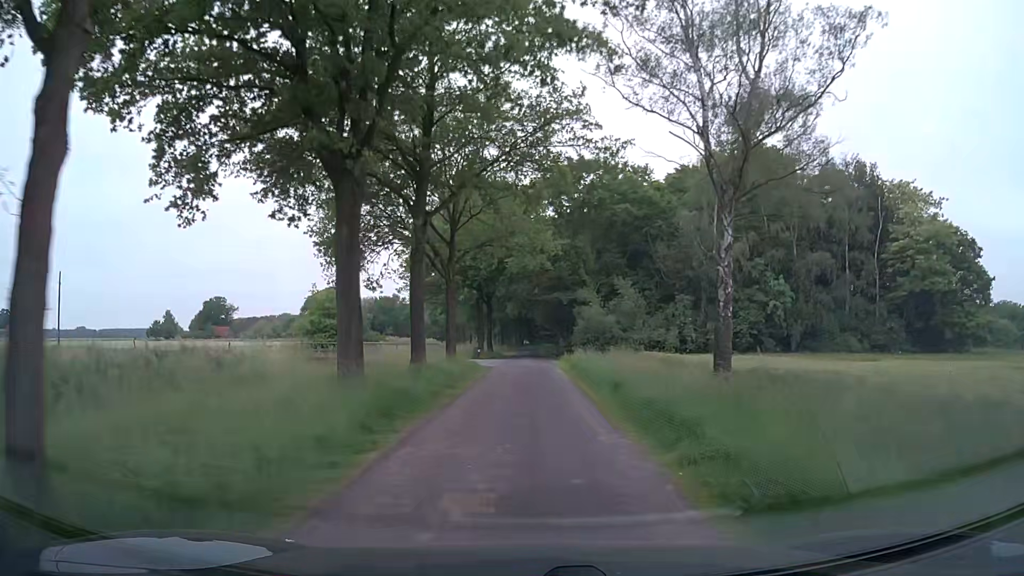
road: unclassified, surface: asphalt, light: Day
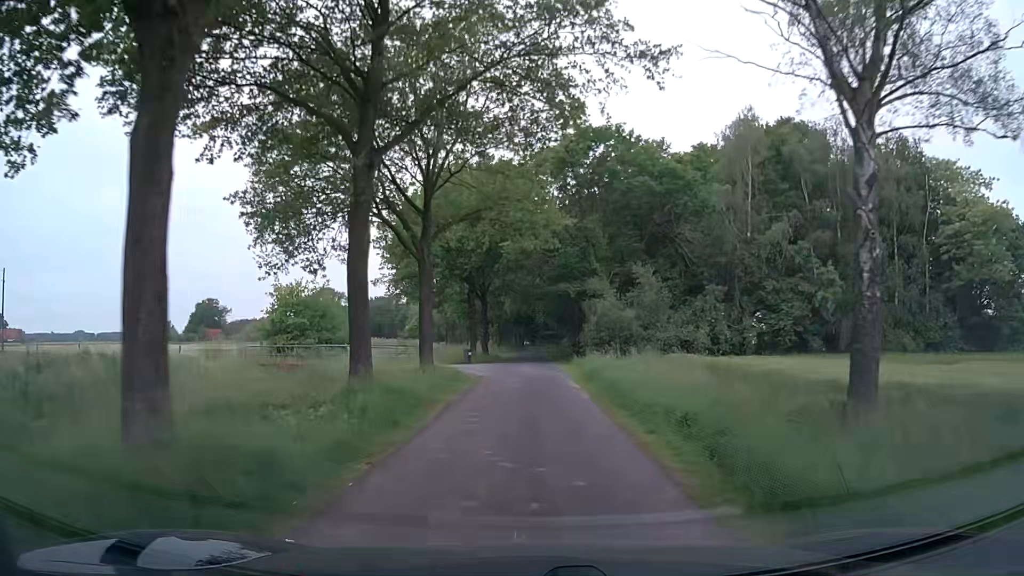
(0.0, +8.0) m; 0°
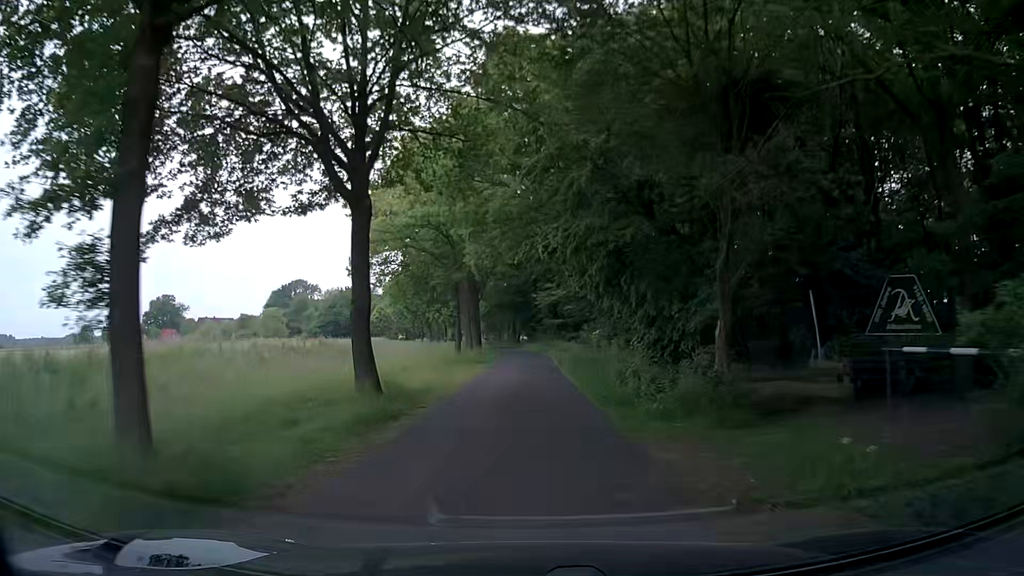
(+0.2, +39.5) m; 0°
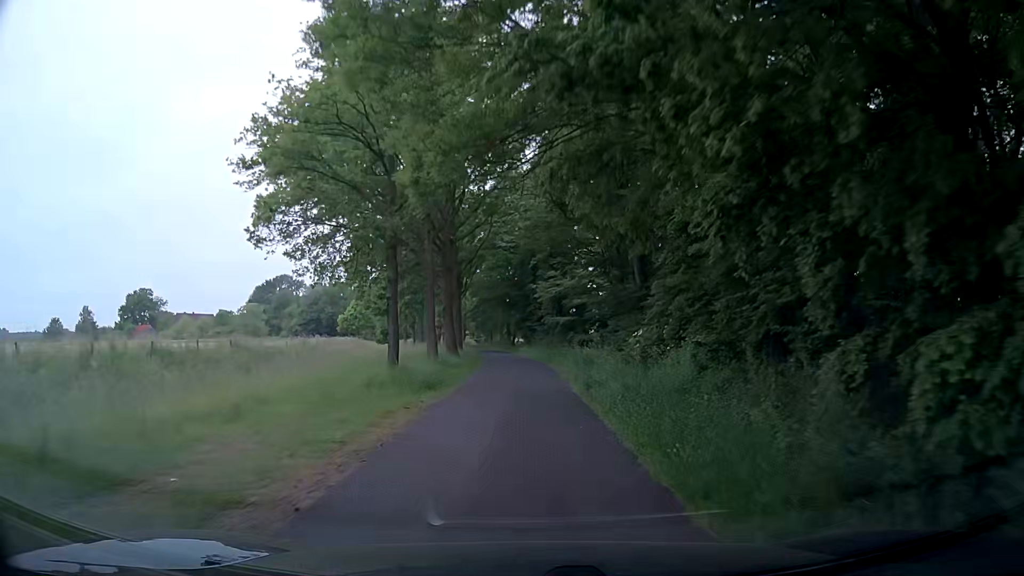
(+0.1, +16.1) m; +1°
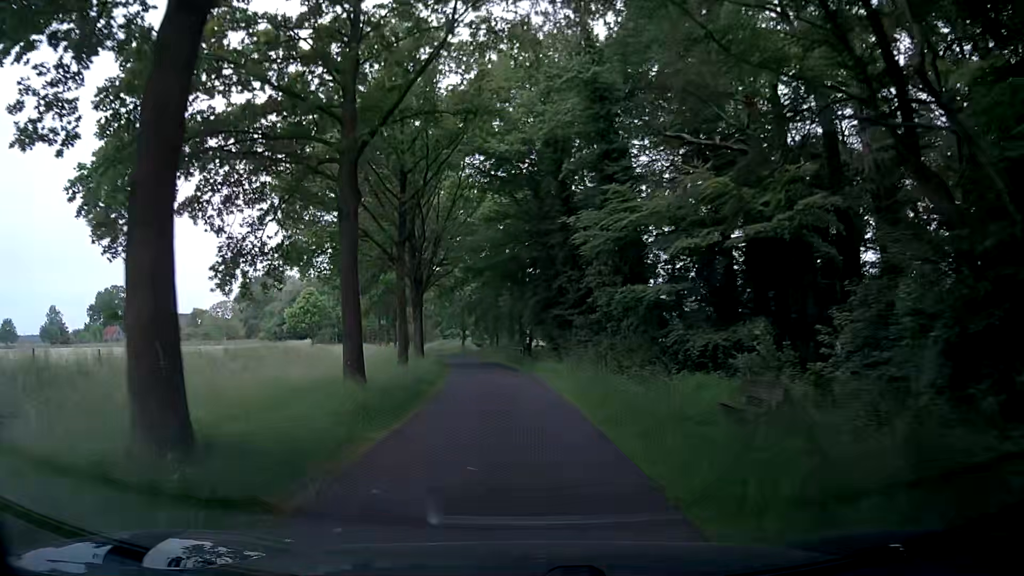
(-0.5, +32.4) m; -2°
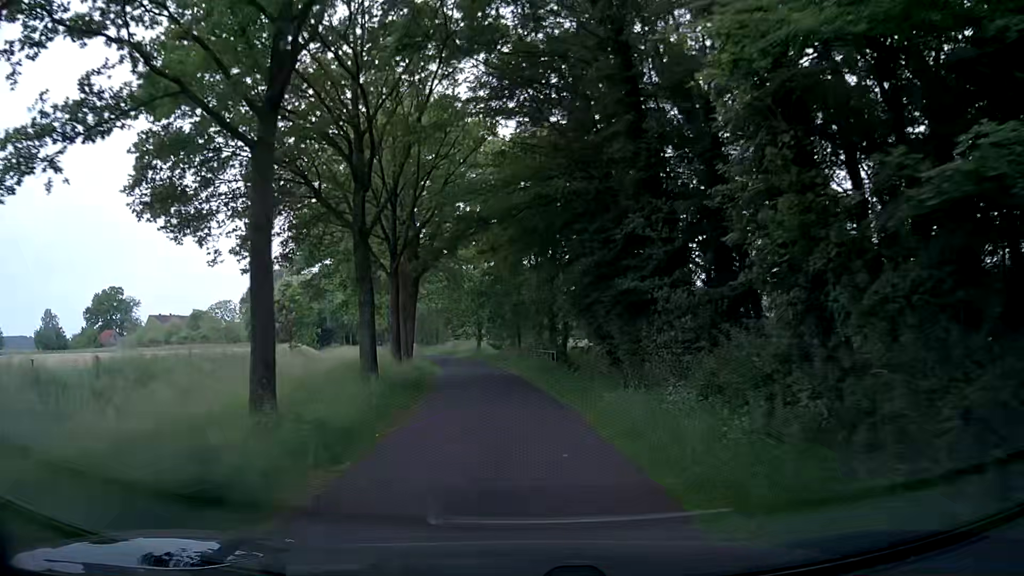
(-0.2, +15.6) m; -1°
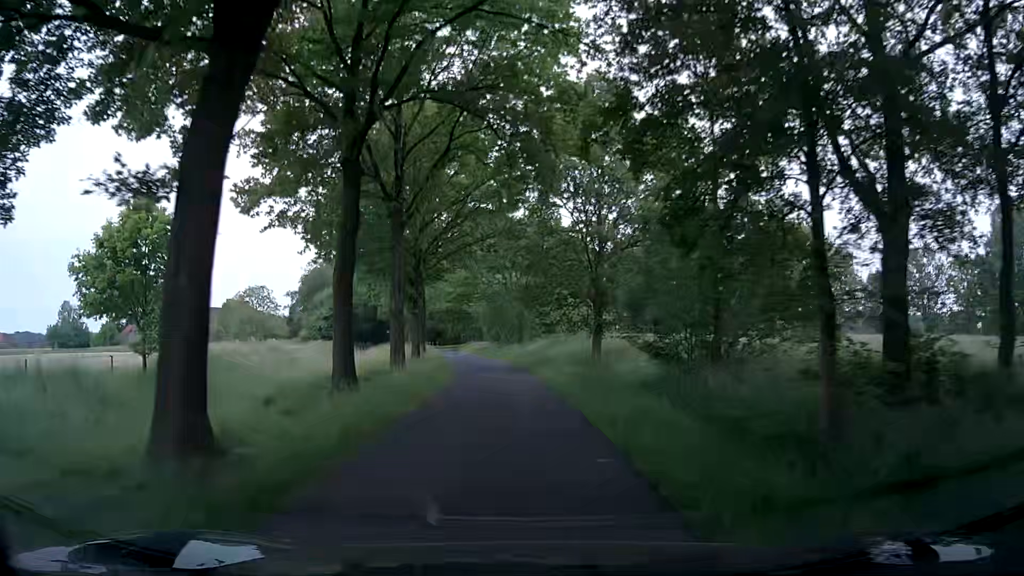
(-3.4, +39.0) m; -10°
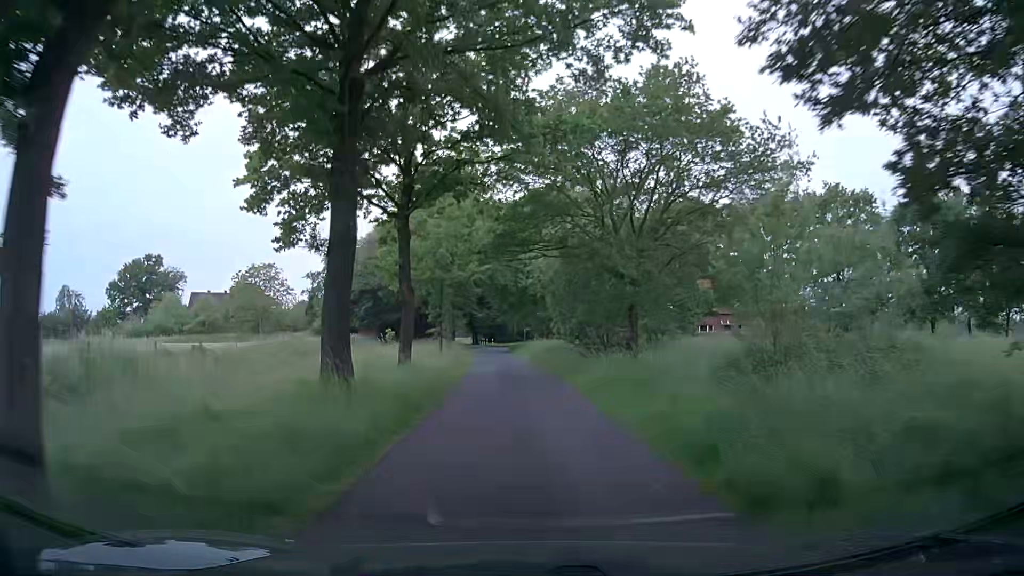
(-1.2, +29.6) m; -5°
(0, +10) (0, +20) (-1, +30) (-1, +40) (-2, +50) (-3, +60) (-4, +70) (-5, +80) (-7, +90) (-9, +99) m
